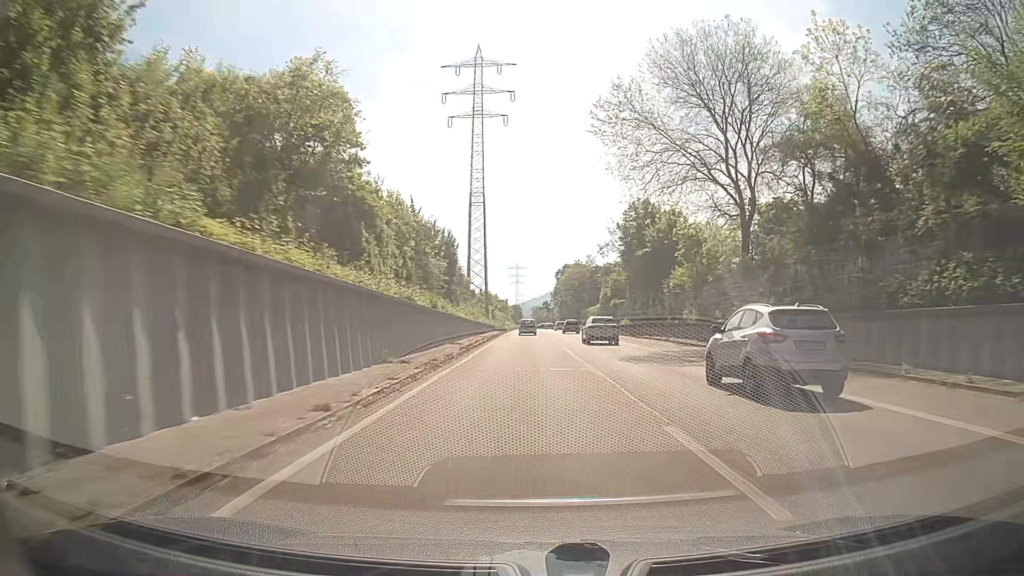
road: trunk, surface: asphalt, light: Day
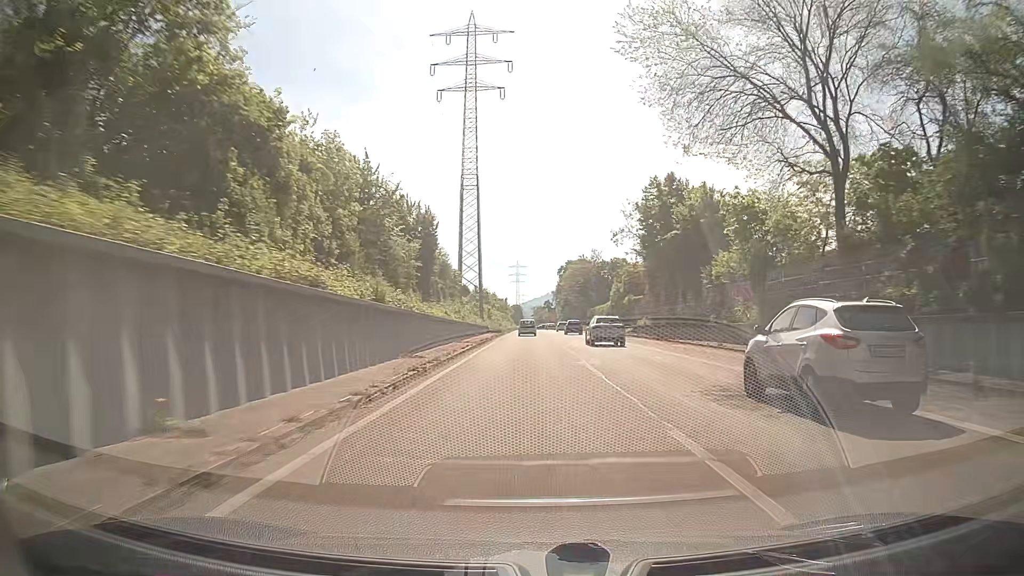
(0.0, +12.4) m; 0°
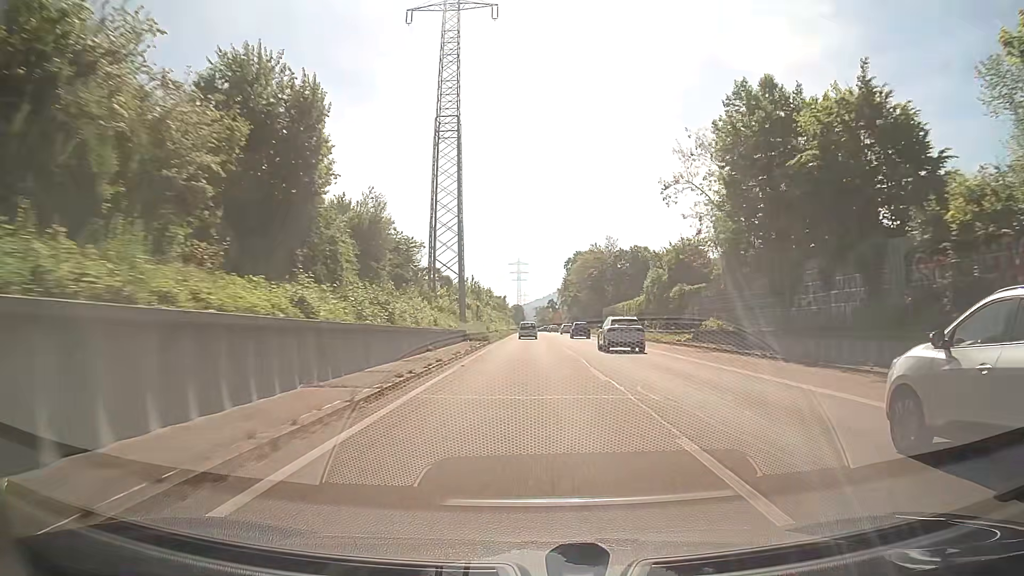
(-0.1, +24.7) m; 0°
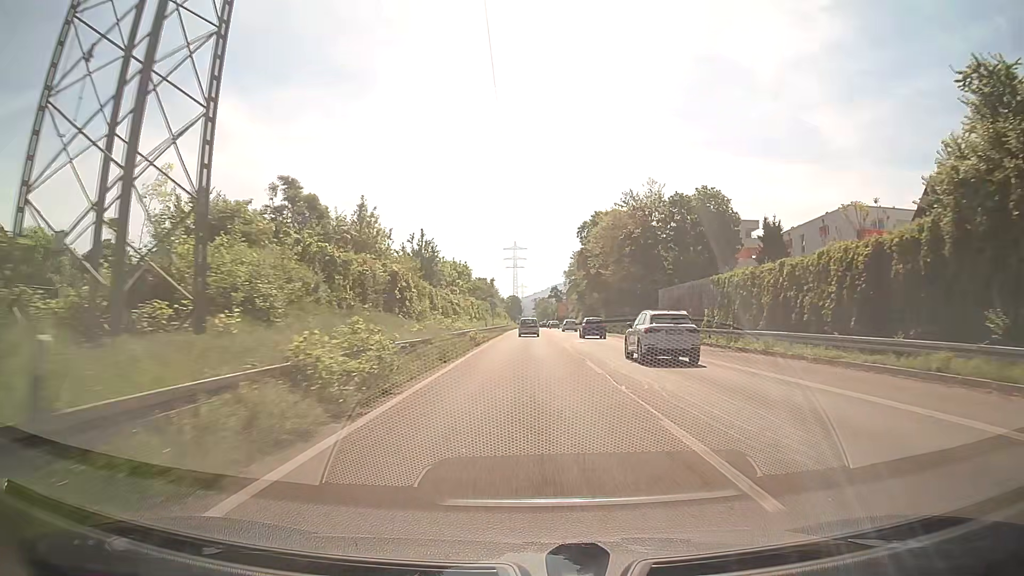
(0.0, +46.7) m; 0°
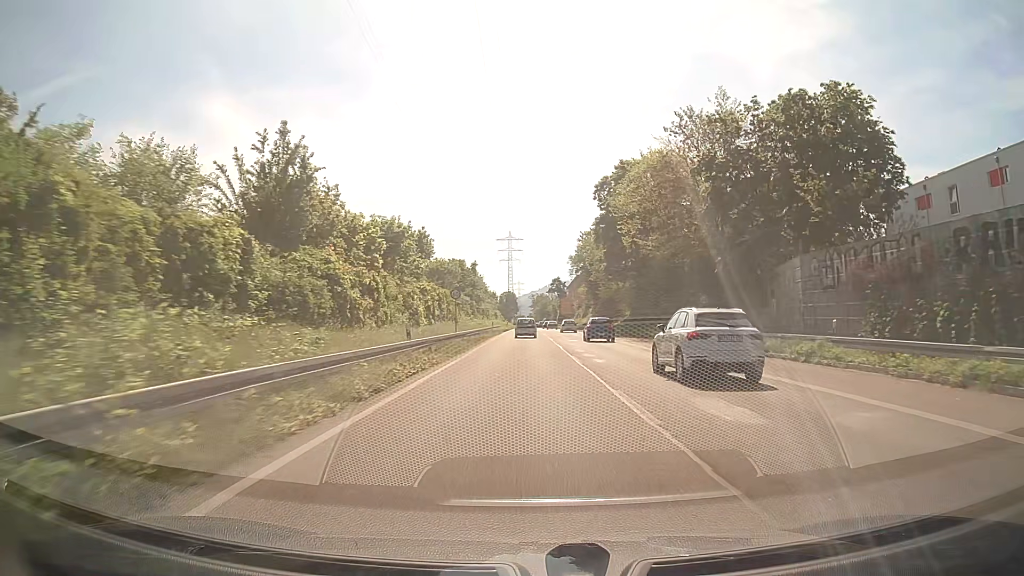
(+0.1, +31.9) m; +1°
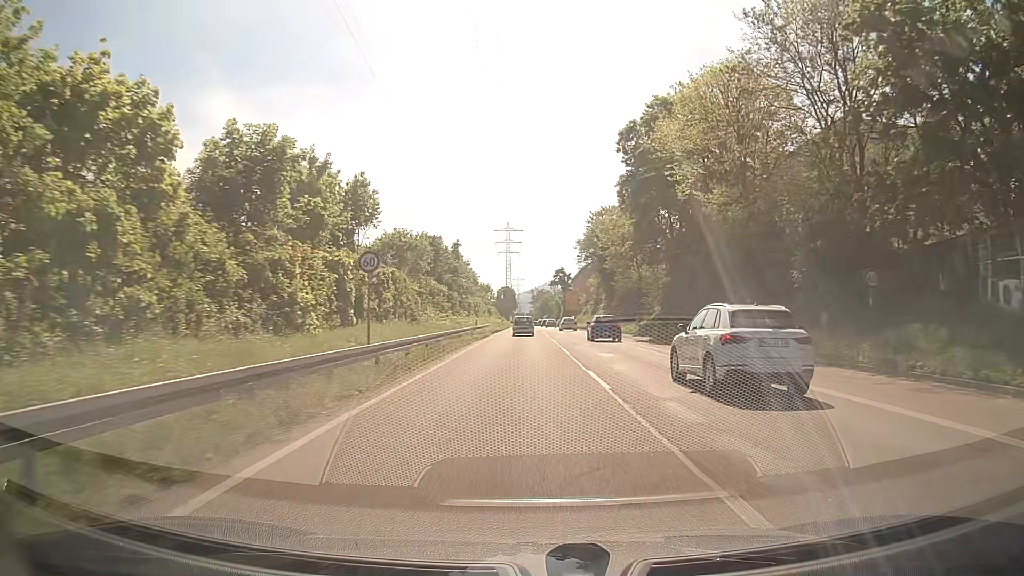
(-0.1, +19.7) m; 0°
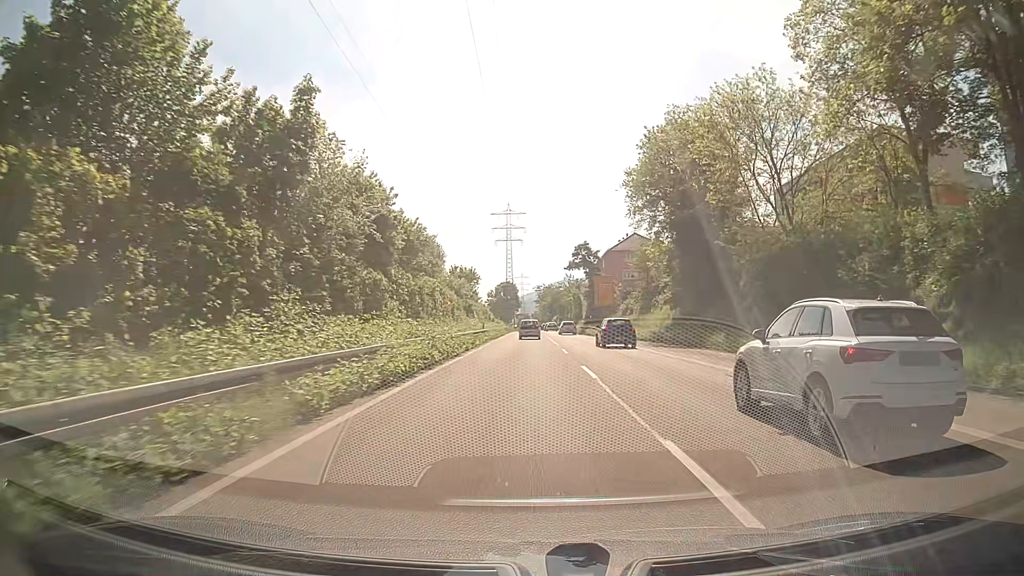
(-0.2, +45.6) m; 0°
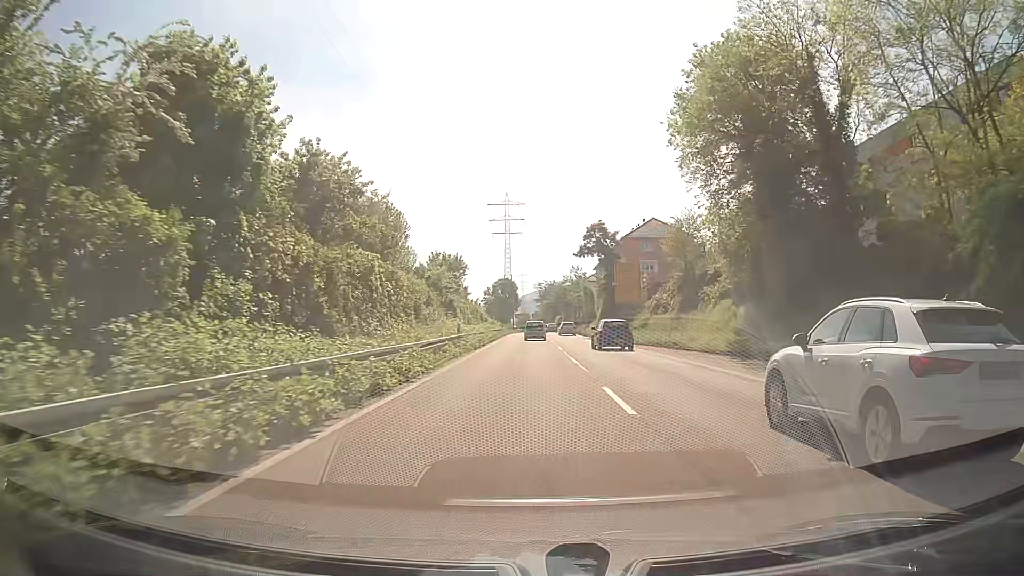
(0.0, +17.6) m; 0°
(0, +10) (0, +20) (0, +30) (0, +40) (0, +50) (0, +60) (0, +70) (0, +80) (0, +90) (0, +100) m
